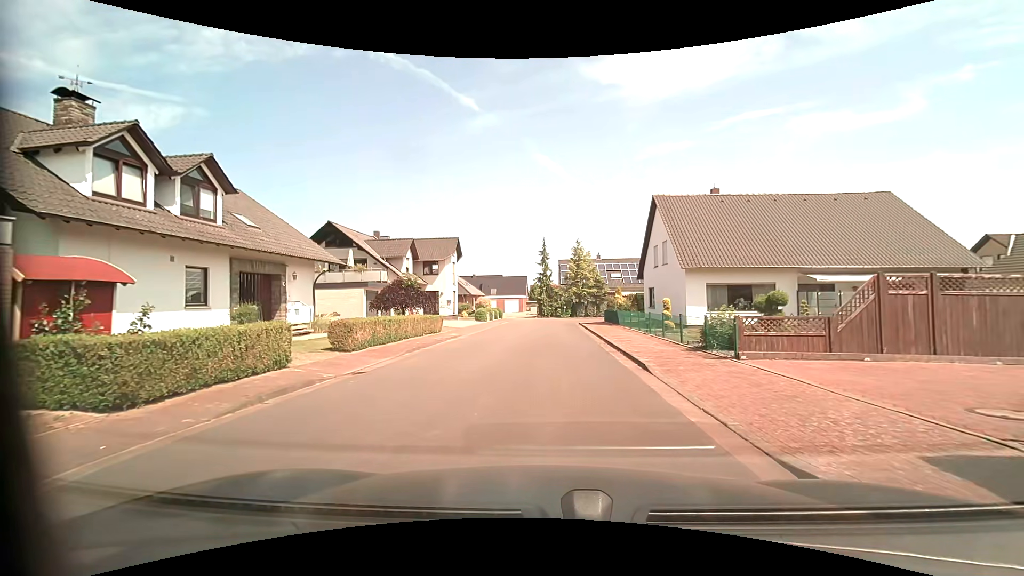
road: residential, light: Day
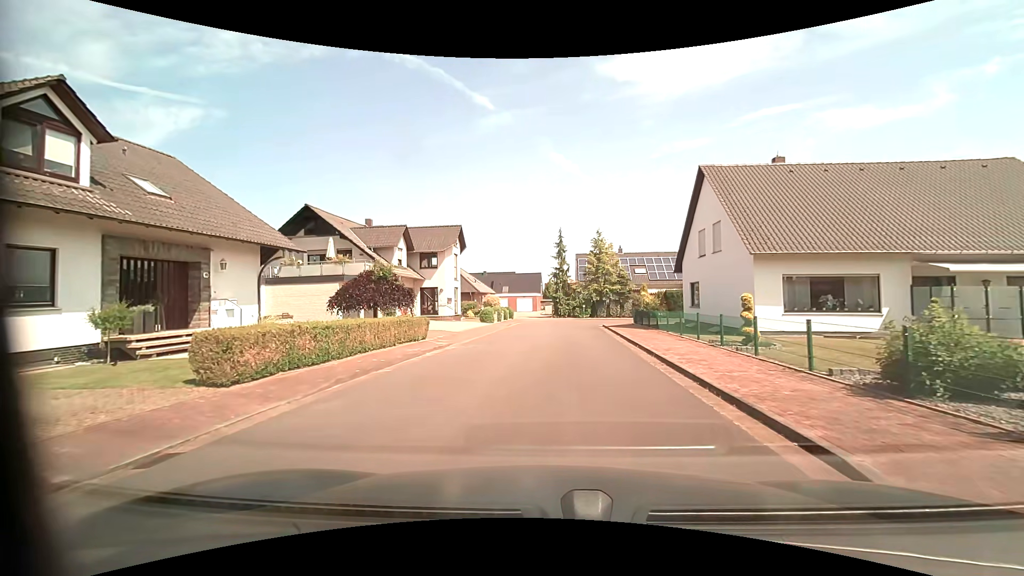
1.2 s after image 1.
(-0.1, +6.5) m; -2°
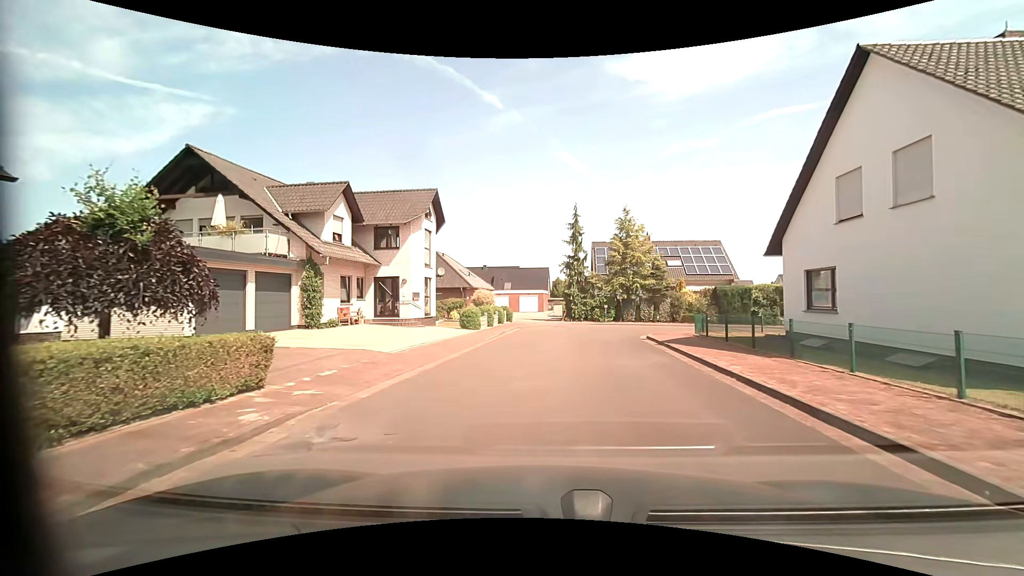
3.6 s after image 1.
(-0.2, +12.1) m; -1°
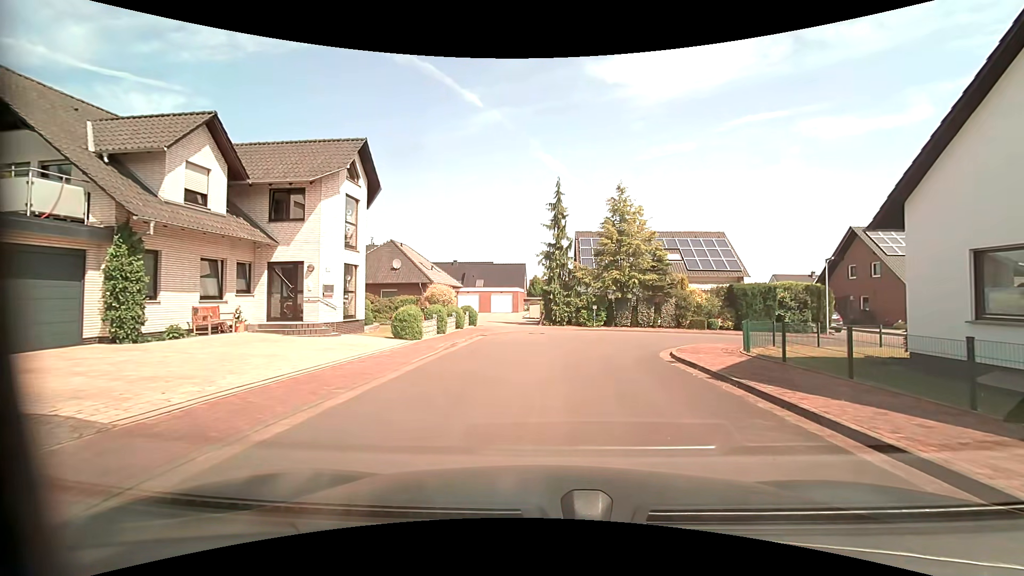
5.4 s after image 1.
(+0.2, +8.1) m; +3°
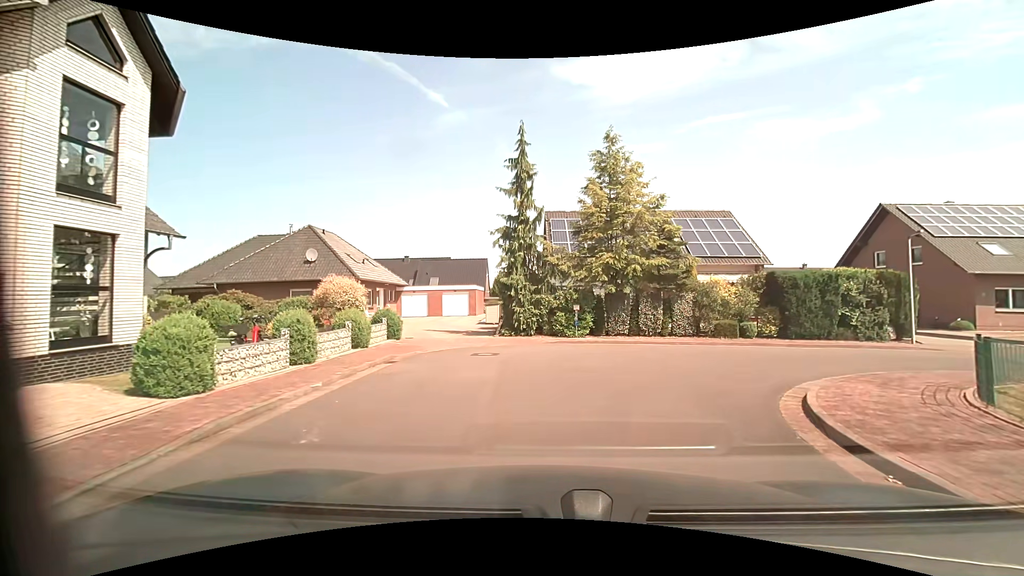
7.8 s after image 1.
(+0.3, +10.0) m; +3°
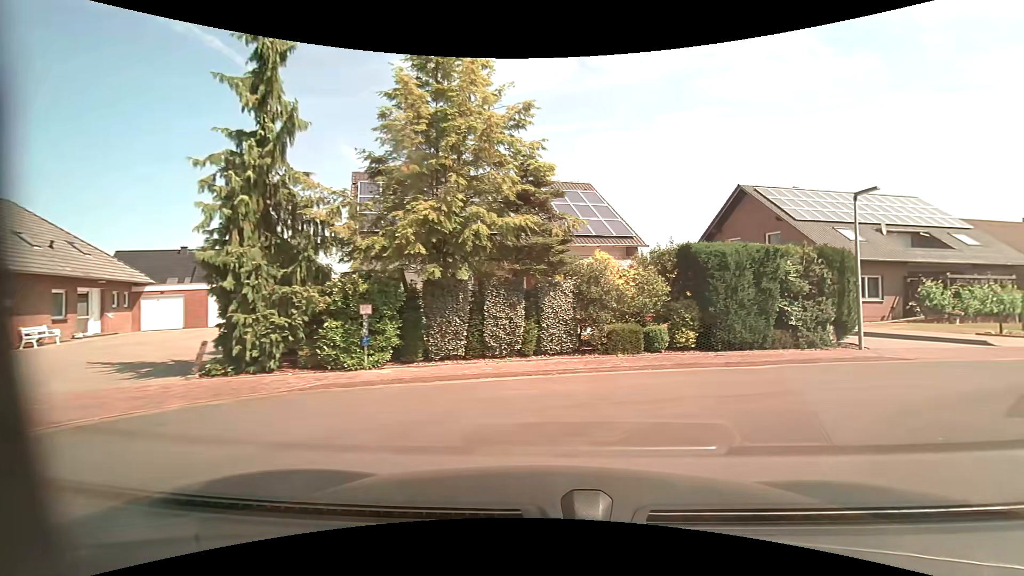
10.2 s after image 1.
(+1.1, +9.8) m; +18°
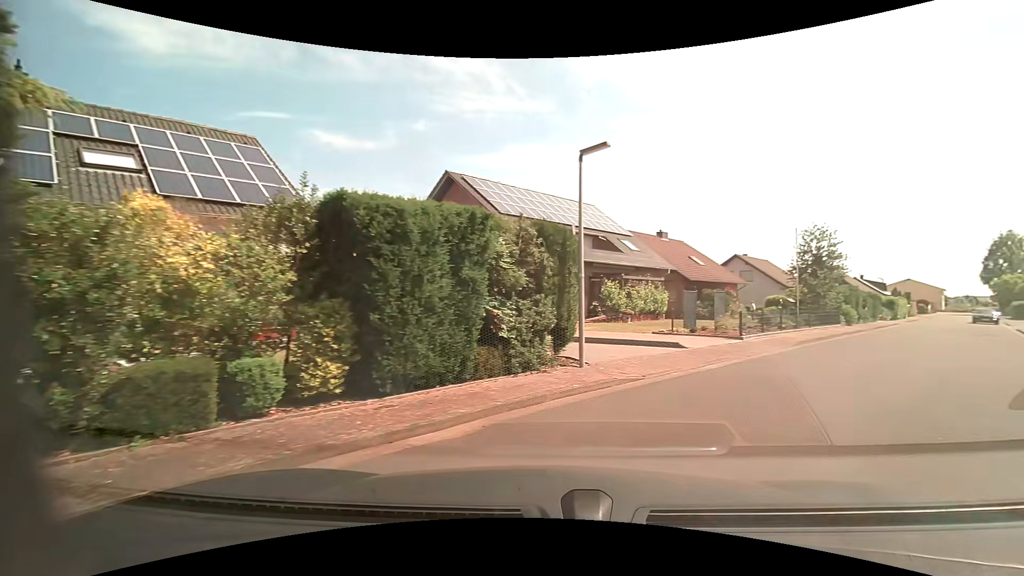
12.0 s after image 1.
(+1.7, +6.6) m; +31°
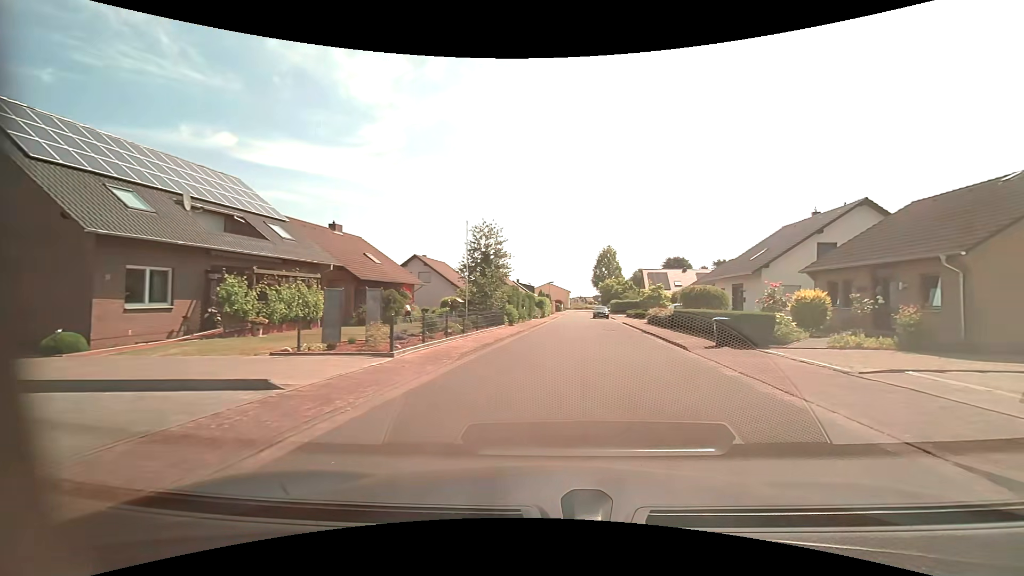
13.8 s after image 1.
(+2.1, +6.4) m; +35°
(+1, +10) (+2, +20) (+3, +30) (+3, +40) (+2, +50) (+2, +60) (+5, +69) (+6, +79) (+7, +89) (+8, +99) m
